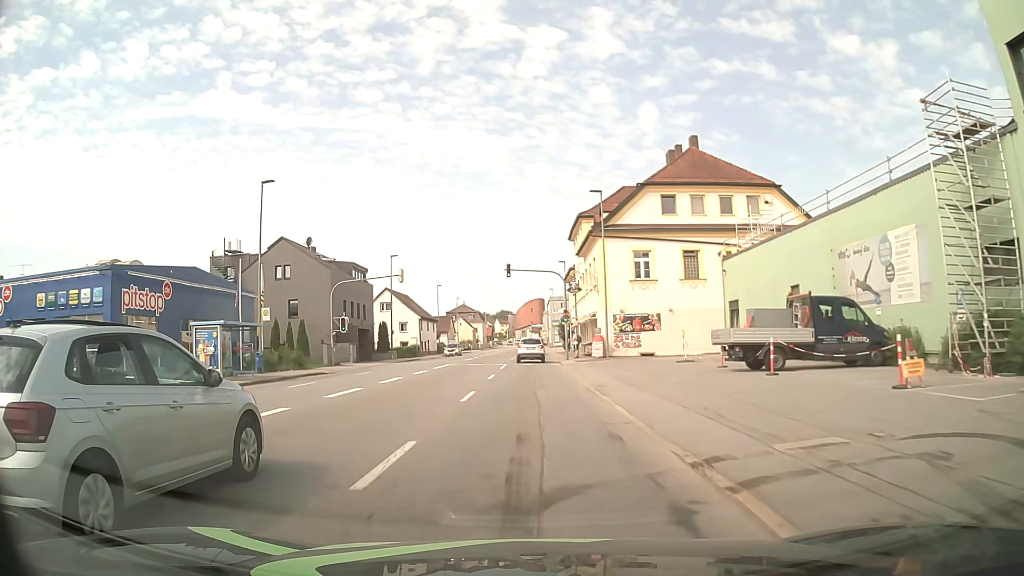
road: tertiary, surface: asphalt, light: Day
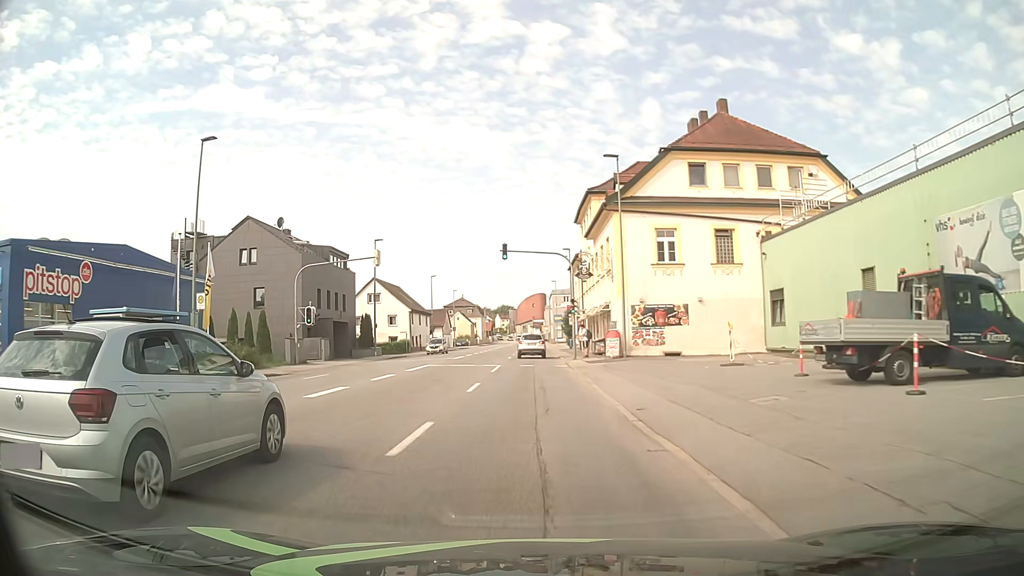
(-0.1, +7.5) m; -1°
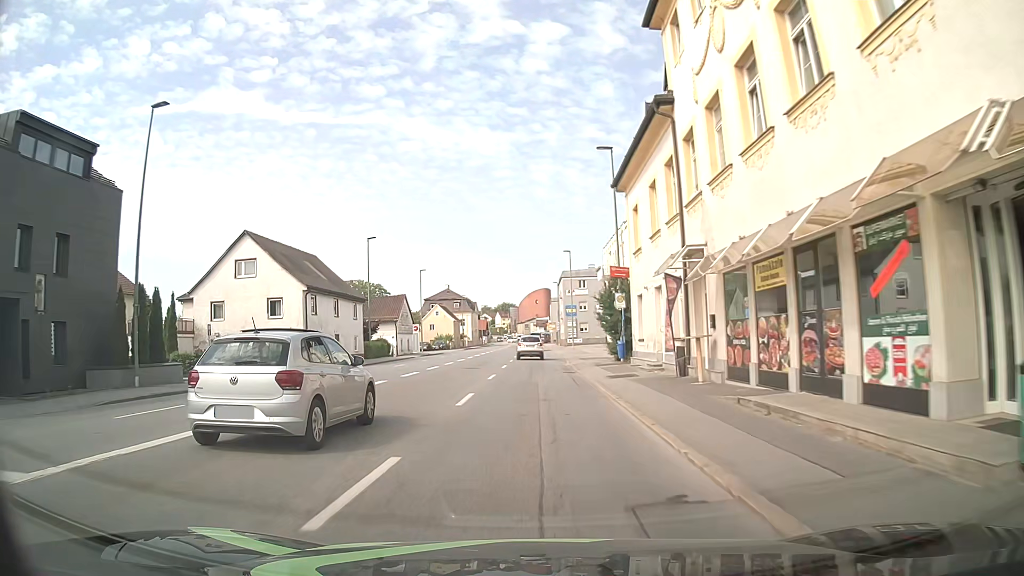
(-0.2, +37.8) m; -1°
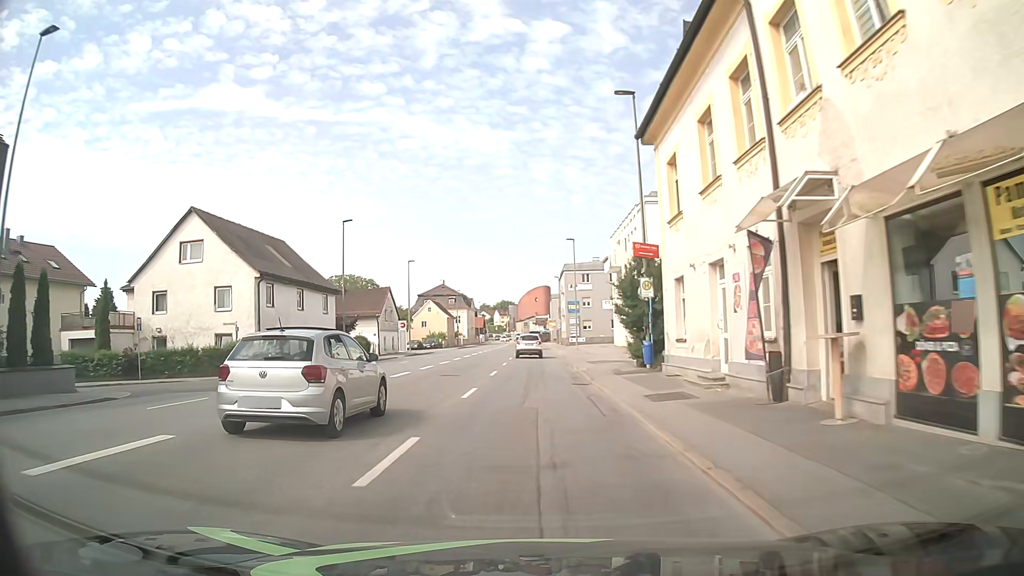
(+0.1, +7.6) m; +1°
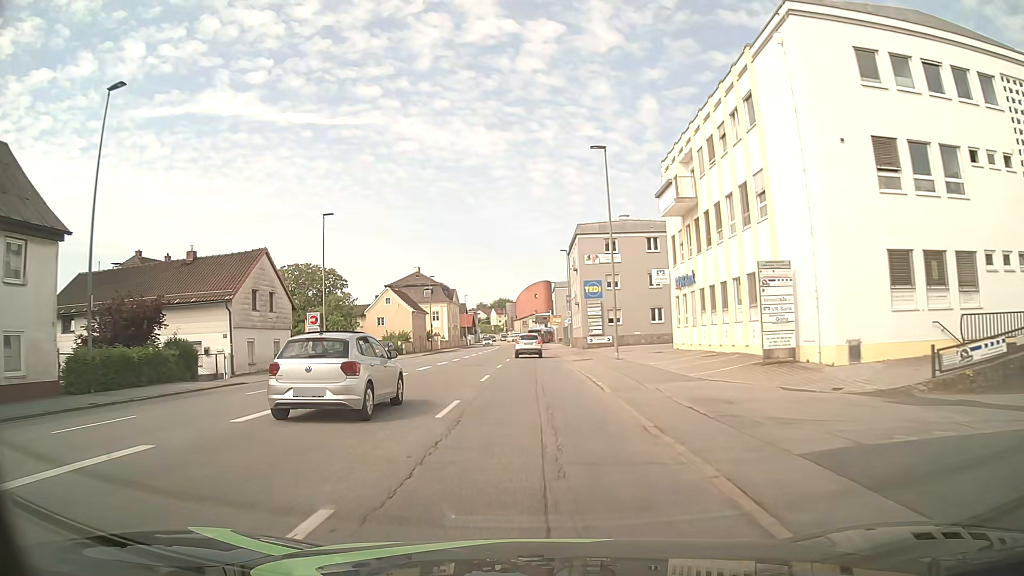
(-0.2, +30.7) m; -1°
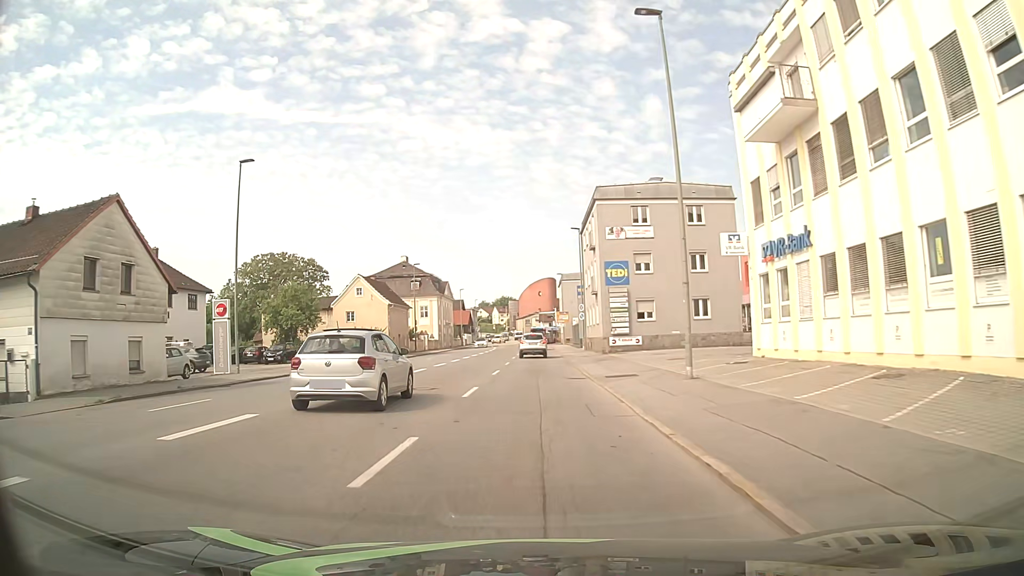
(0.0, +14.5) m; 0°
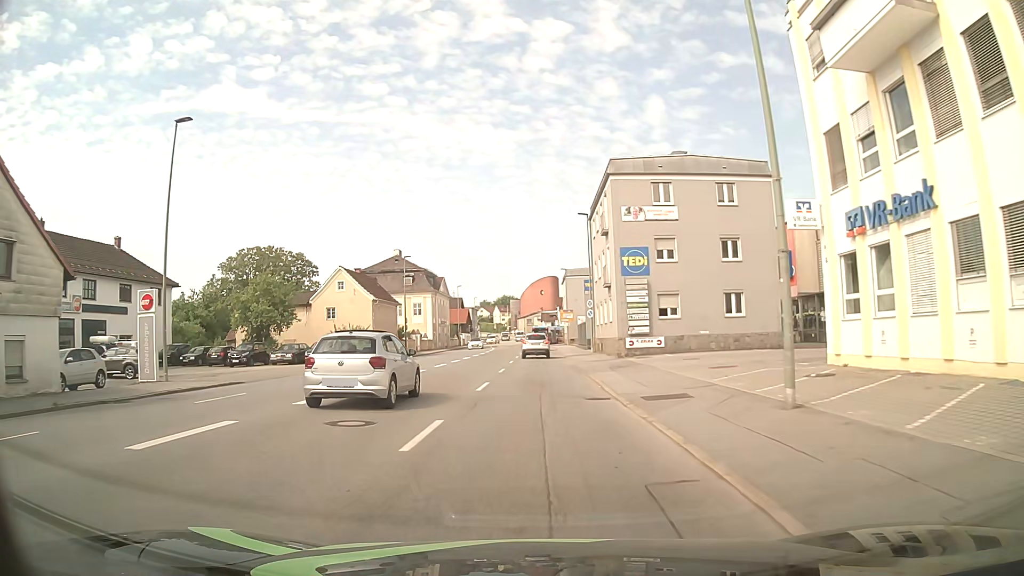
(0.0, +6.9) m; +1°
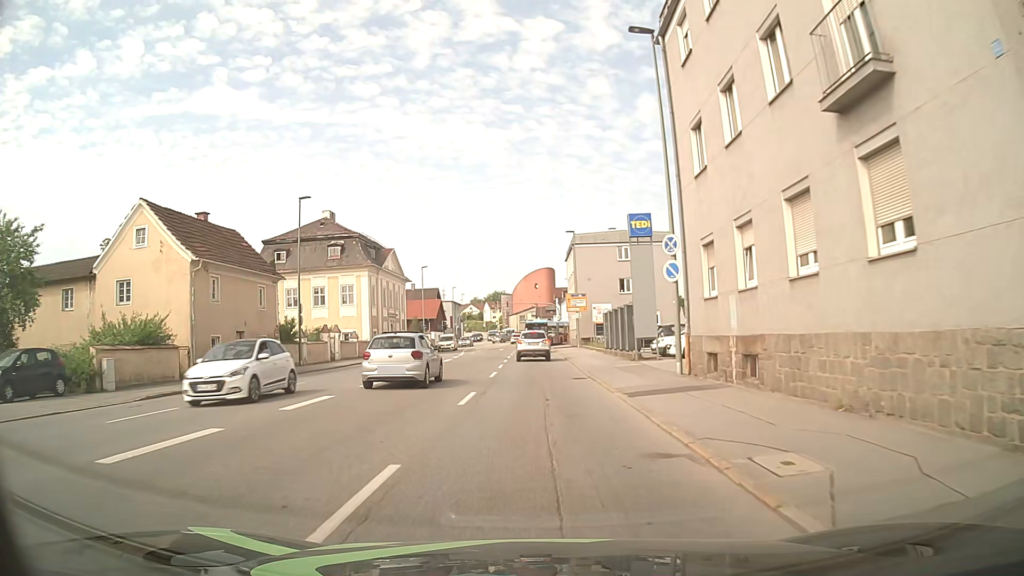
(-0.2, +30.7) m; 0°
(0, +10) (0, +20) (0, +30) (0, +40) (0, +50) (0, +60) (0, +70) (+1, +80) (+1, +90) (+1, +100) m
